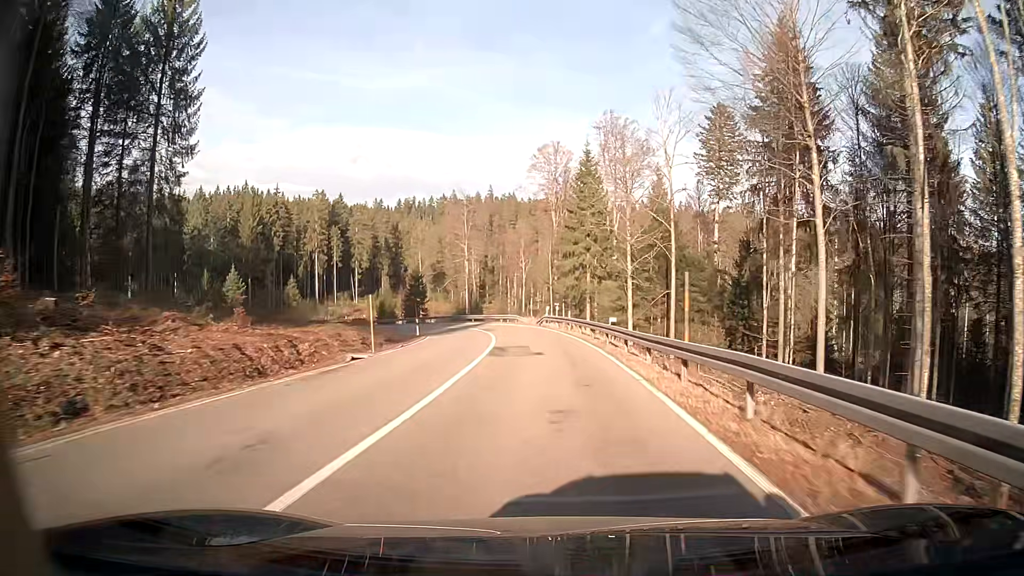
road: secondary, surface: asphalt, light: Day
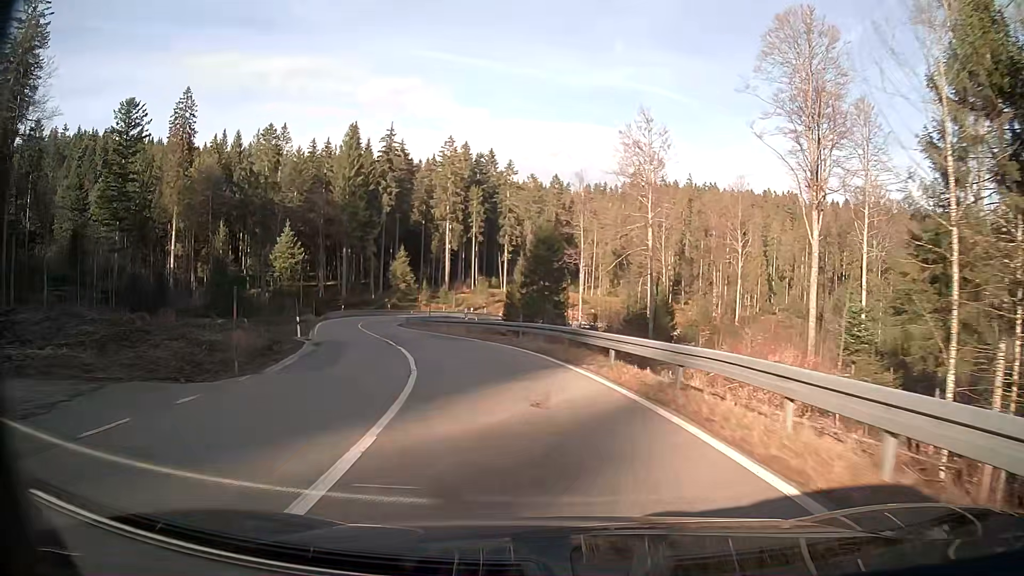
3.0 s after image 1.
(-5.7, +50.9) m; -19°
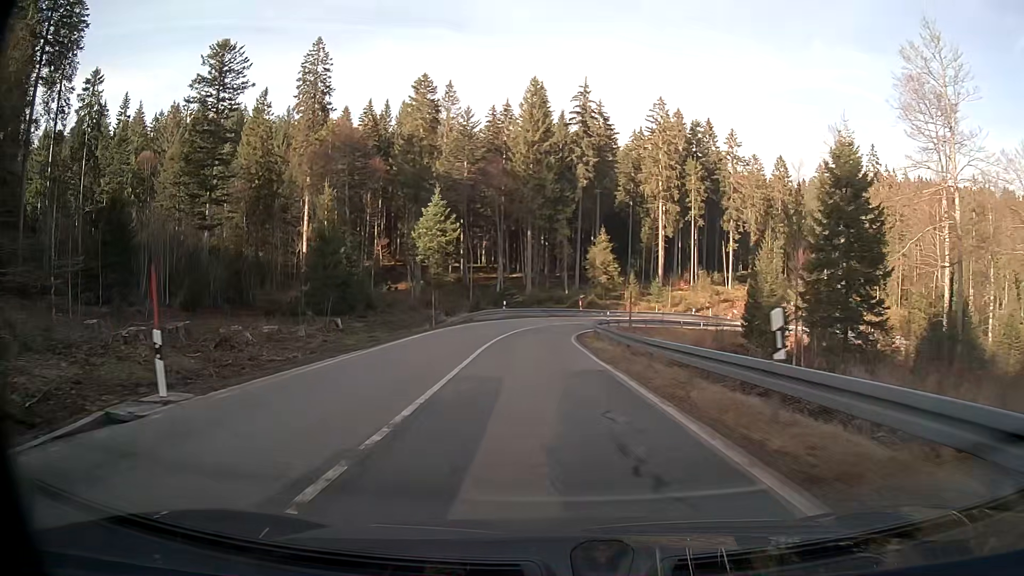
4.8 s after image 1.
(-3.9, +26.0) m; -15°
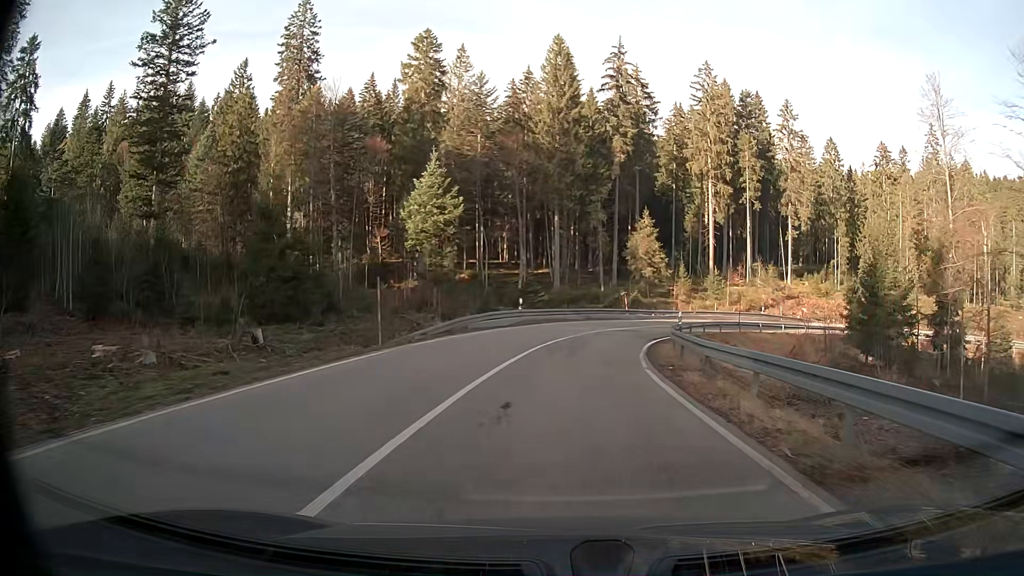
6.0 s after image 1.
(-0.4, +16.9) m; -1°
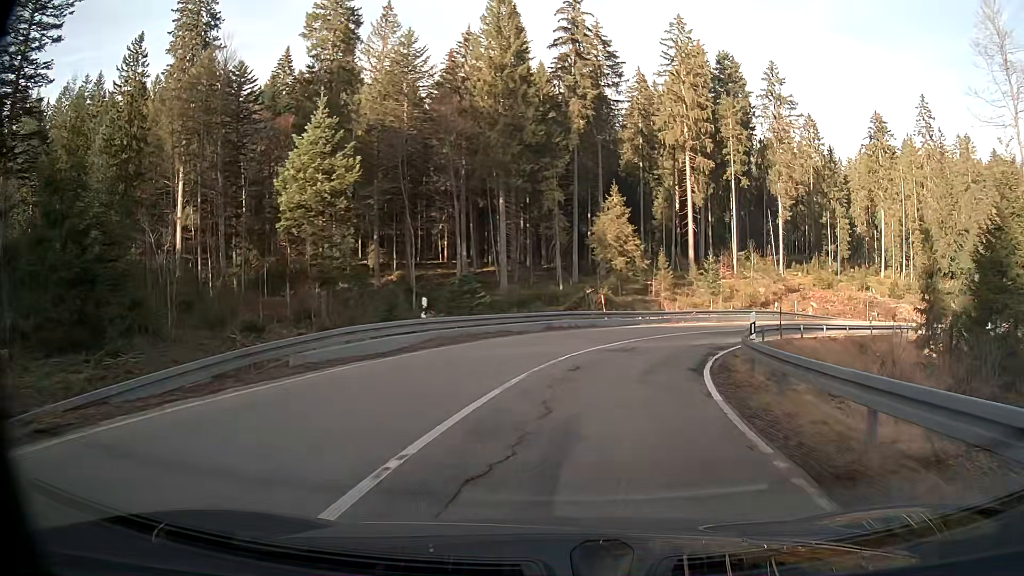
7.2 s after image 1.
(+0.8, +16.4) m; +7°
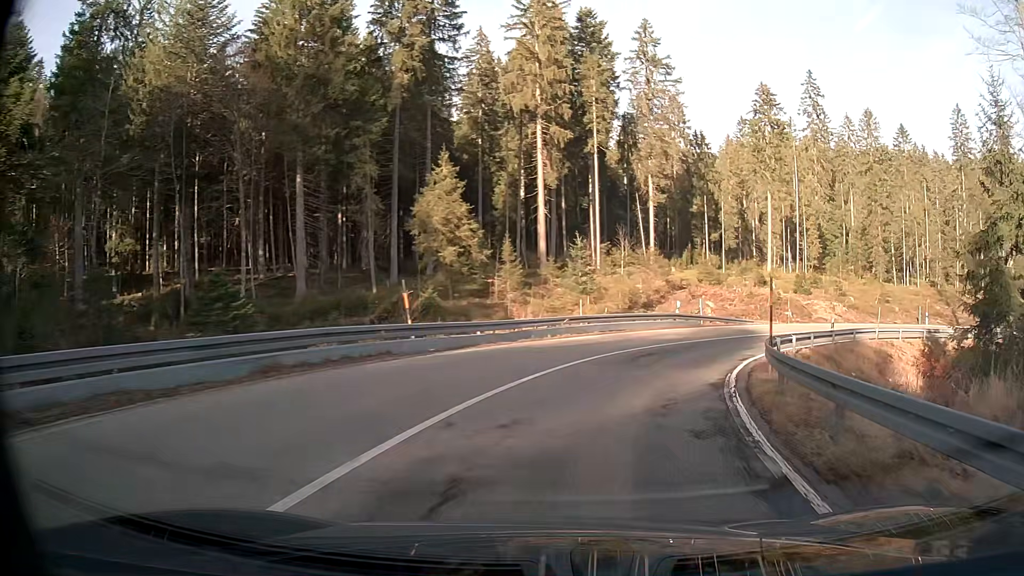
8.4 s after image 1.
(+1.9, +15.7) m; +15°
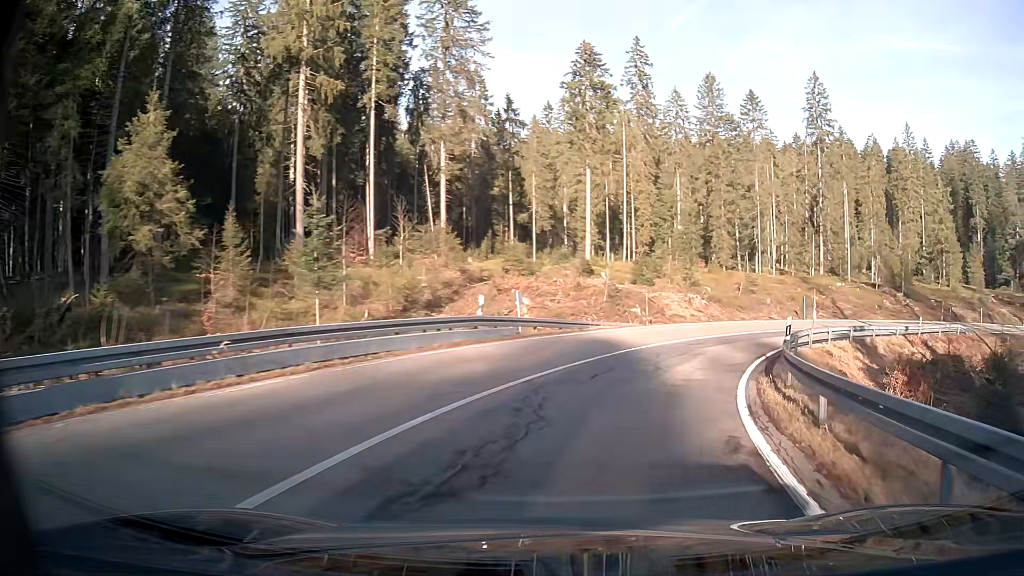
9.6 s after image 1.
(+2.2, +15.1) m; +17°
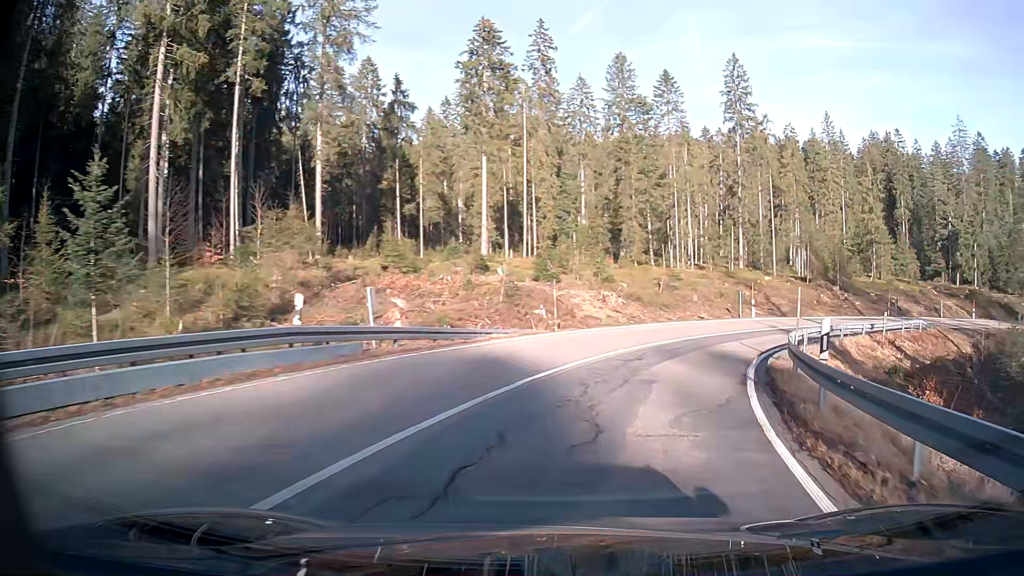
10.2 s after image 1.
(+0.6, +7.4) m; +9°
